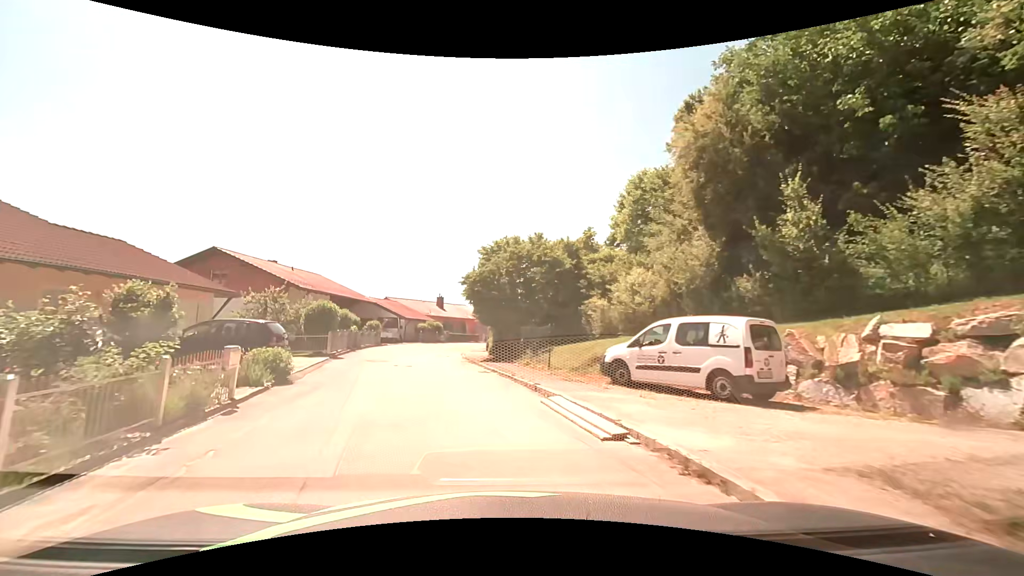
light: Day
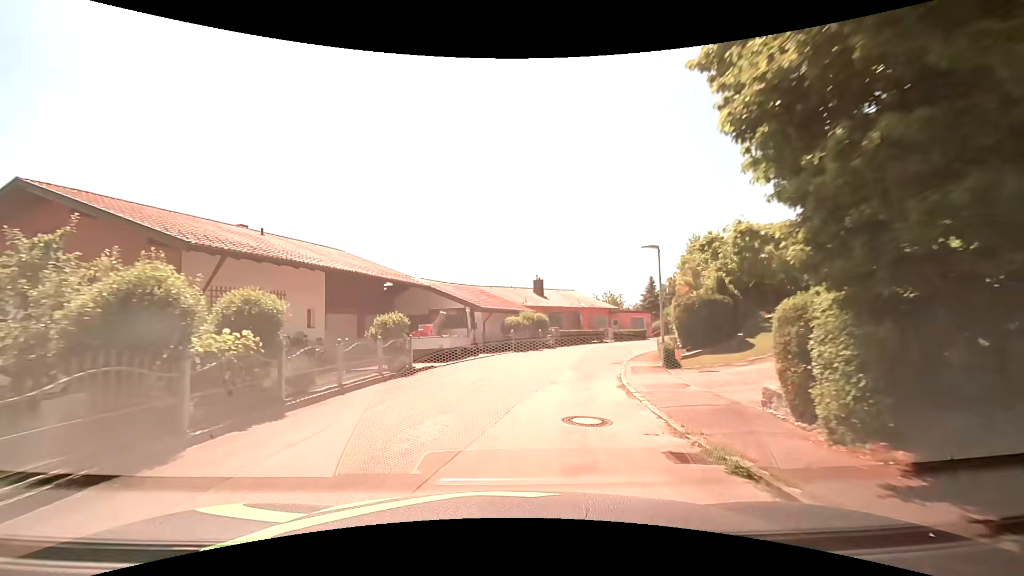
(-3.1, +22.4) m; -11°
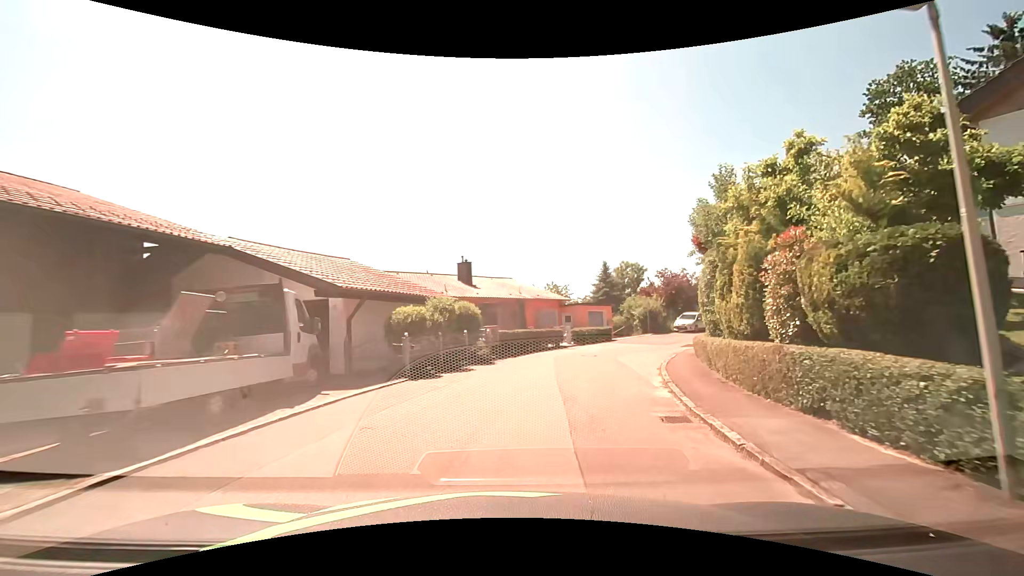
(+0.7, +13.6) m; +8°
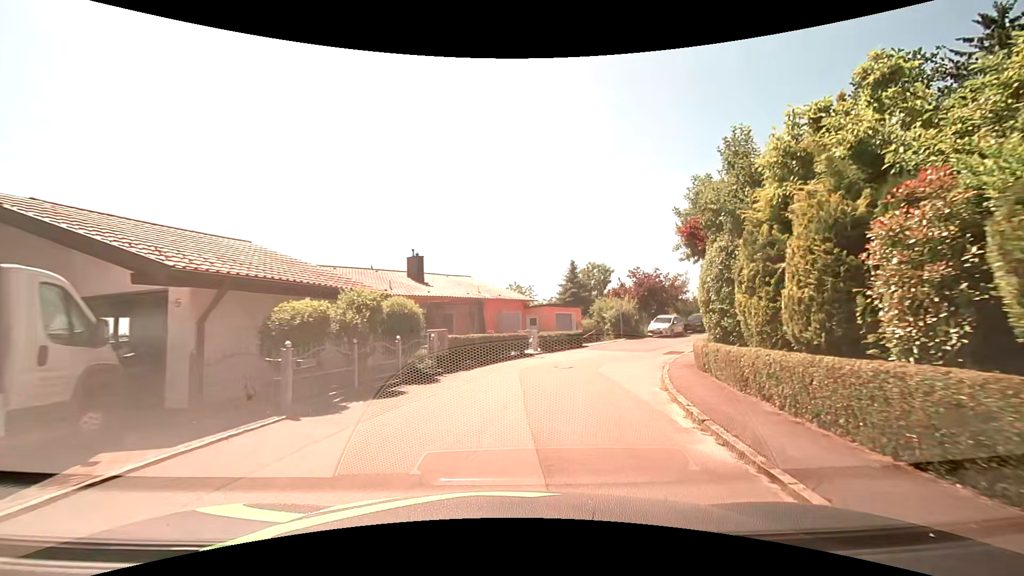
(+0.1, +4.5) m; +4°
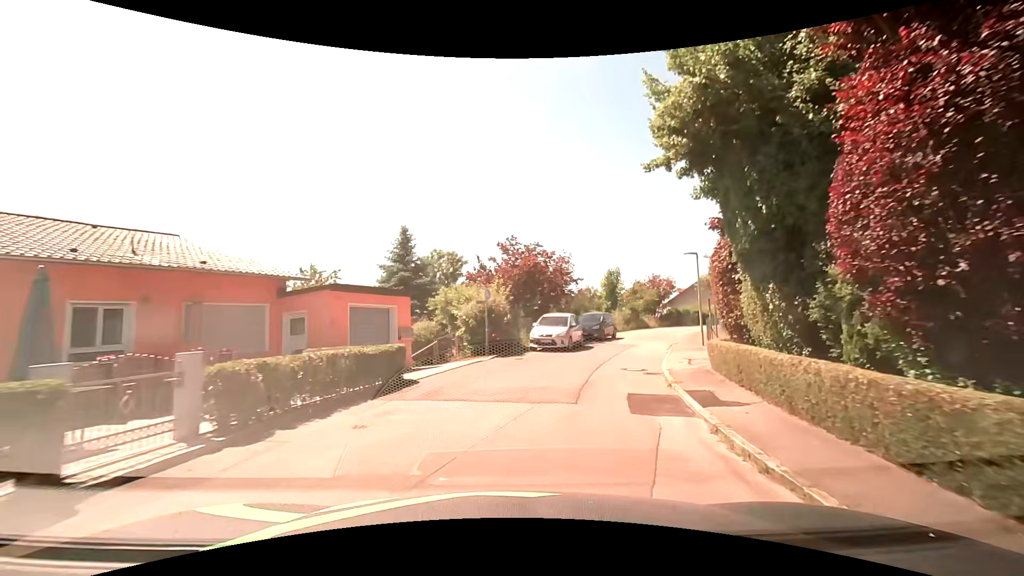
(+2.8, +17.5) m; +16°
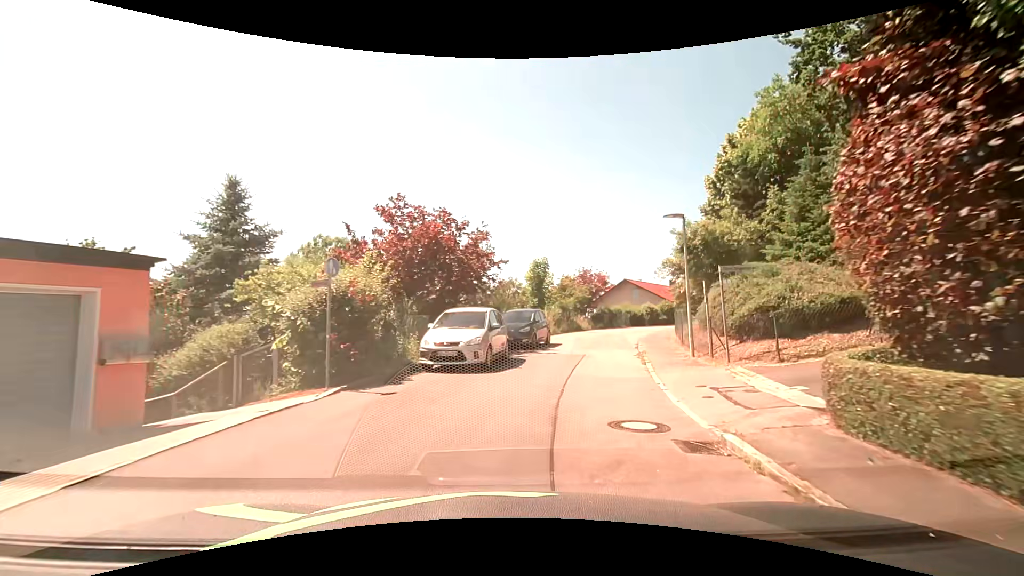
(+0.9, +8.8) m; +11°
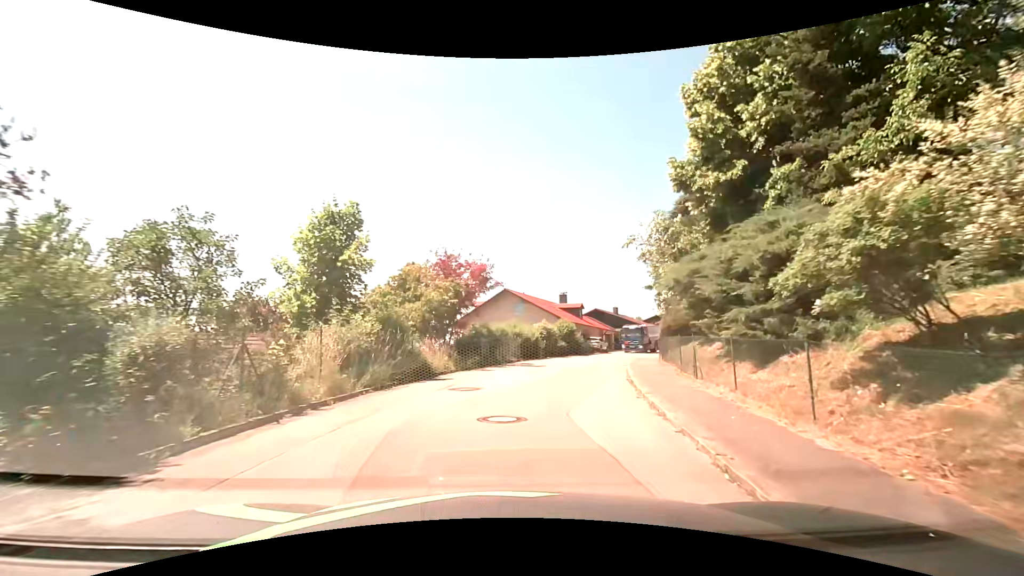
(+3.1, +21.3) m; +15°
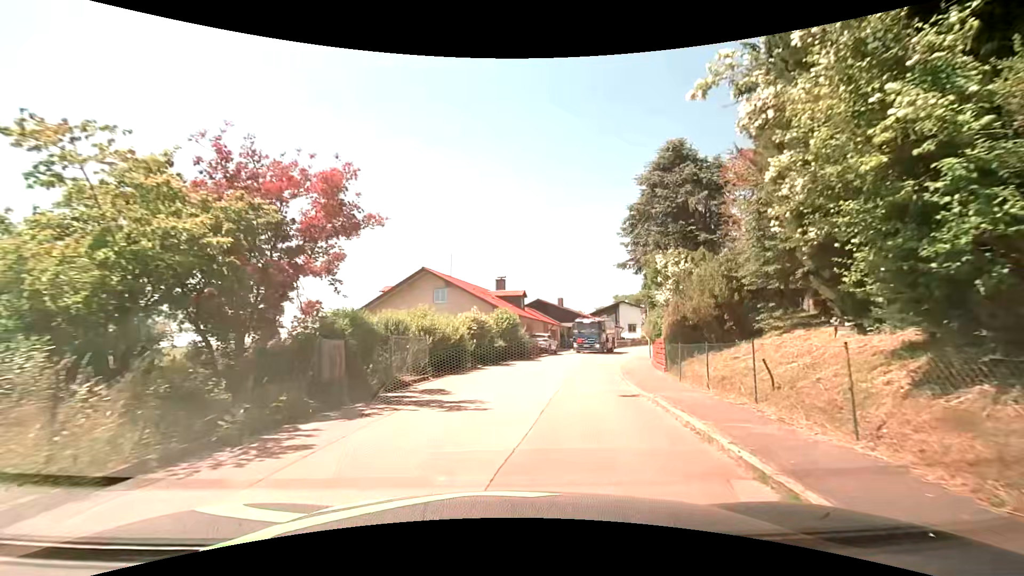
(+0.9, +12.8) m; +7°
(+1, +10) (+2, +20) (+5, +30) (+8, +39) (+12, +48) (+17, +57) (+21, +66) (+27, +74) (+33, +82) (+40, +89) m
